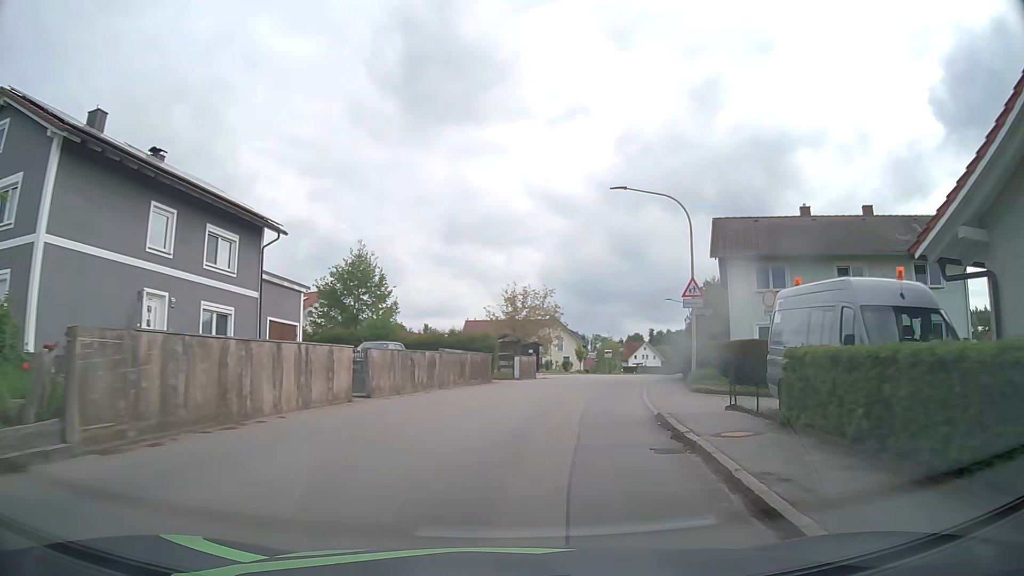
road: tertiary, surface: asphalt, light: Day
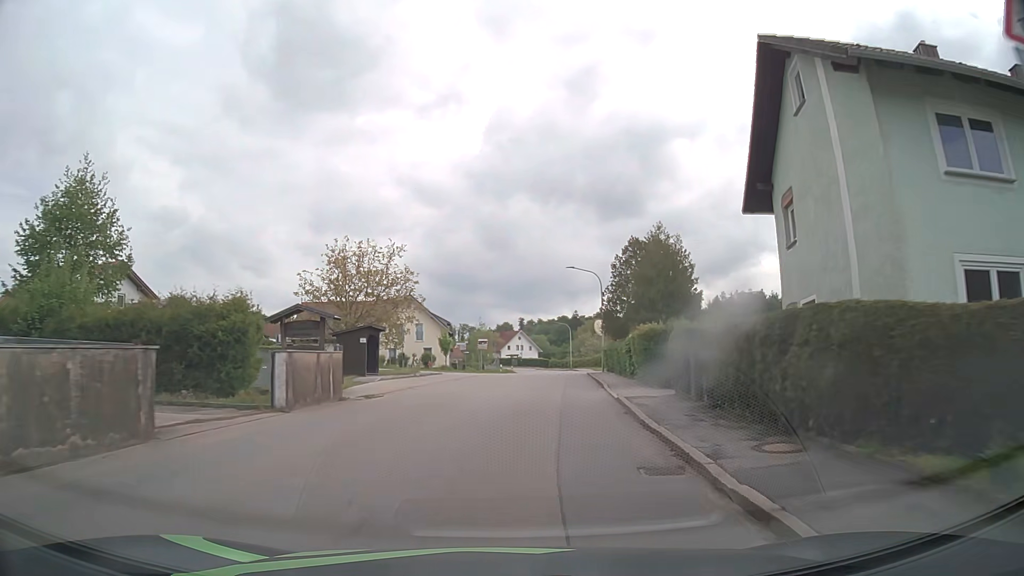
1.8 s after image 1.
(+2.2, +21.2) m; +11°
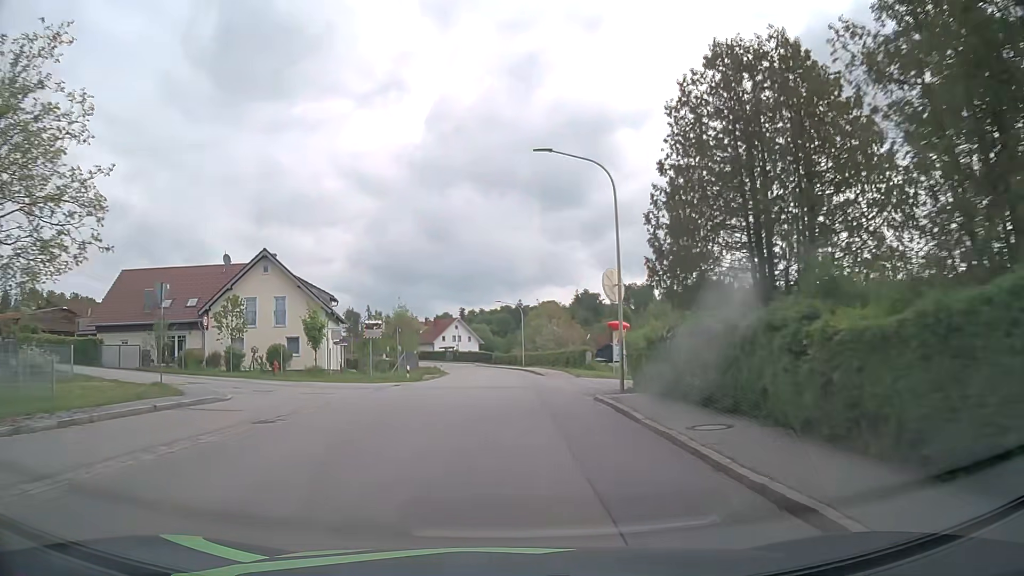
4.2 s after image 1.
(+1.6, +29.2) m; +5°
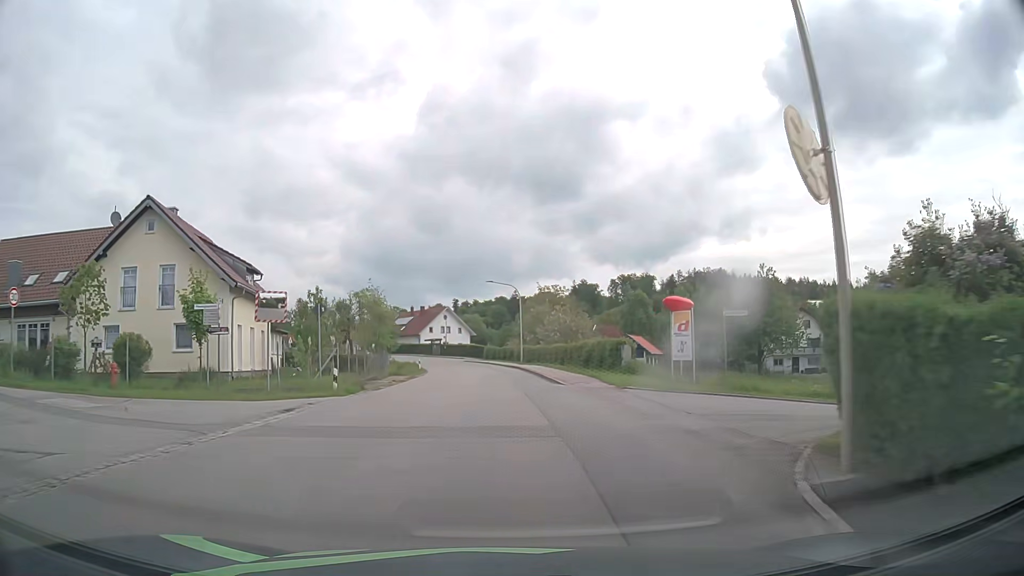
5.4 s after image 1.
(+0.1, +15.1) m; +1°
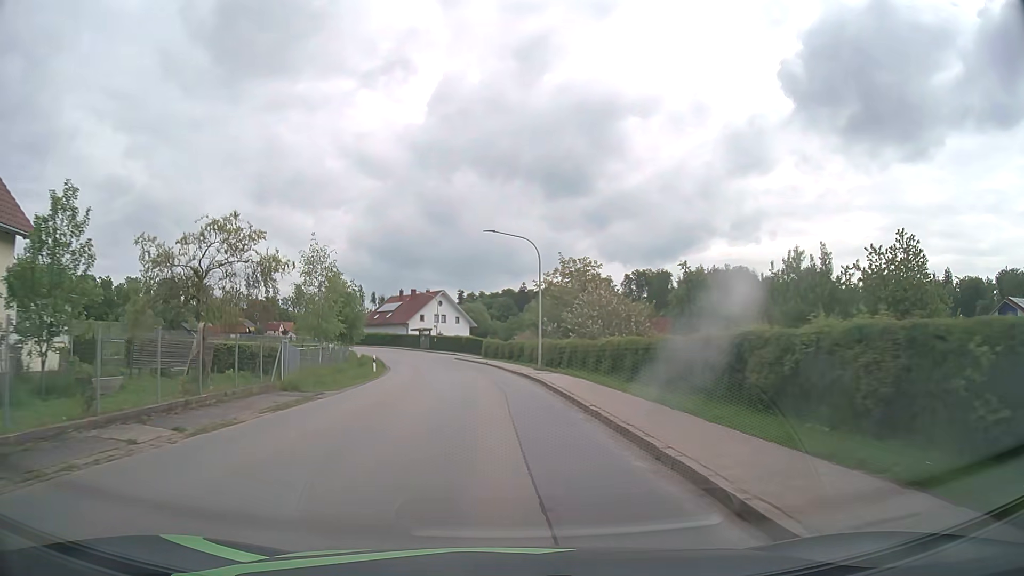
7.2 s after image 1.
(-0.2, +23.4) m; -1°
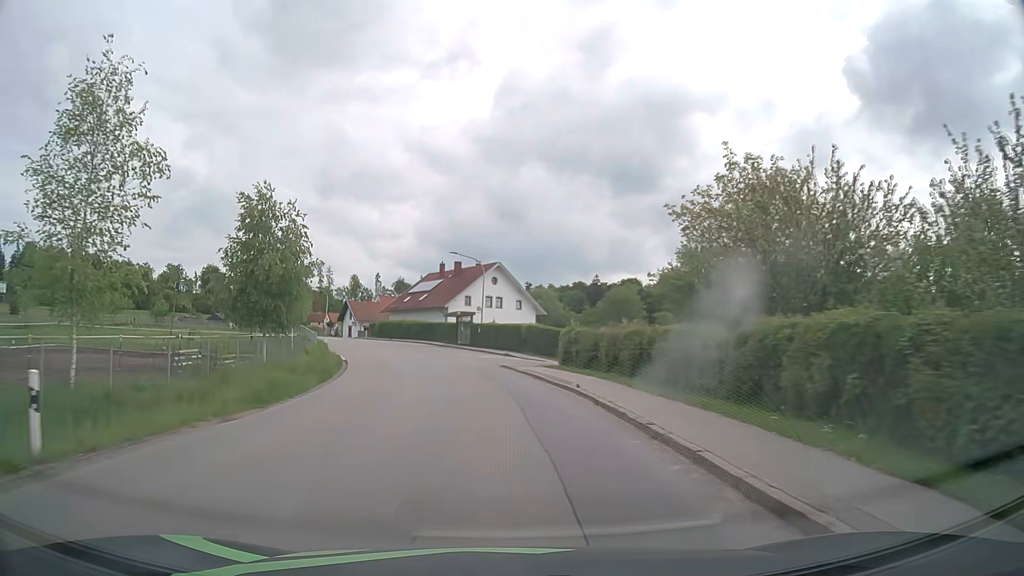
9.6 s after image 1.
(-1.1, +32.5) m; -5°
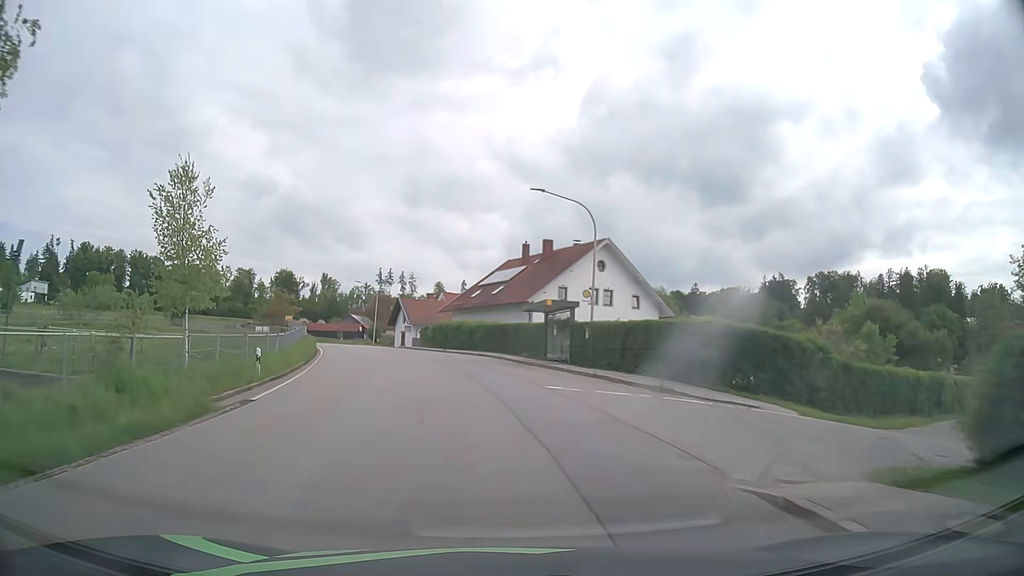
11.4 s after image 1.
(-1.6, +24.7) m; -8°
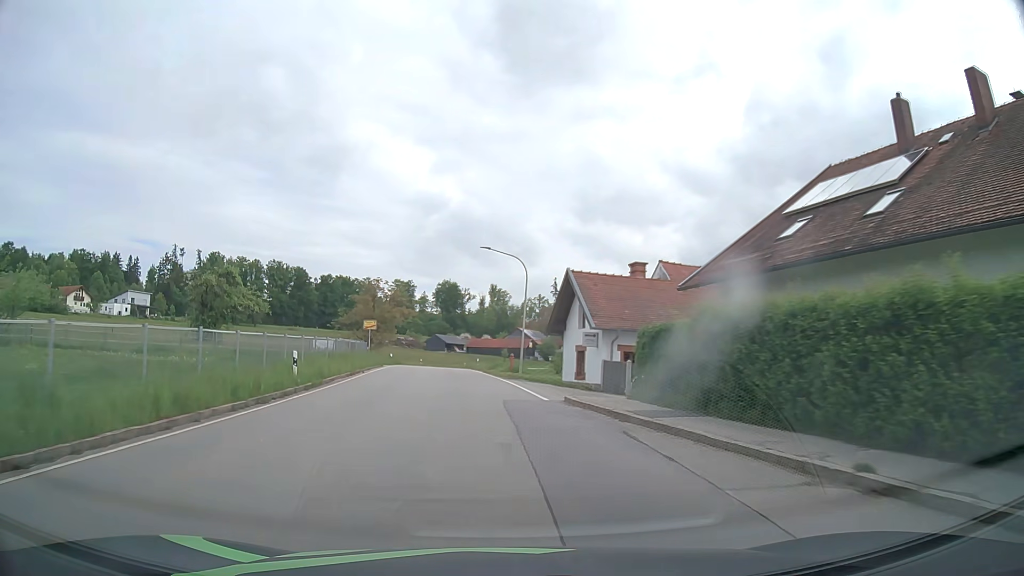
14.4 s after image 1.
(-5.9, +40.2) m; -15°
(0, +10) (-1, +20) (-2, +30) (-3, +40) (-4, +50) (-5, +60) (-6, +70) (-7, +80) (-8, +90) (-8, +100) m
